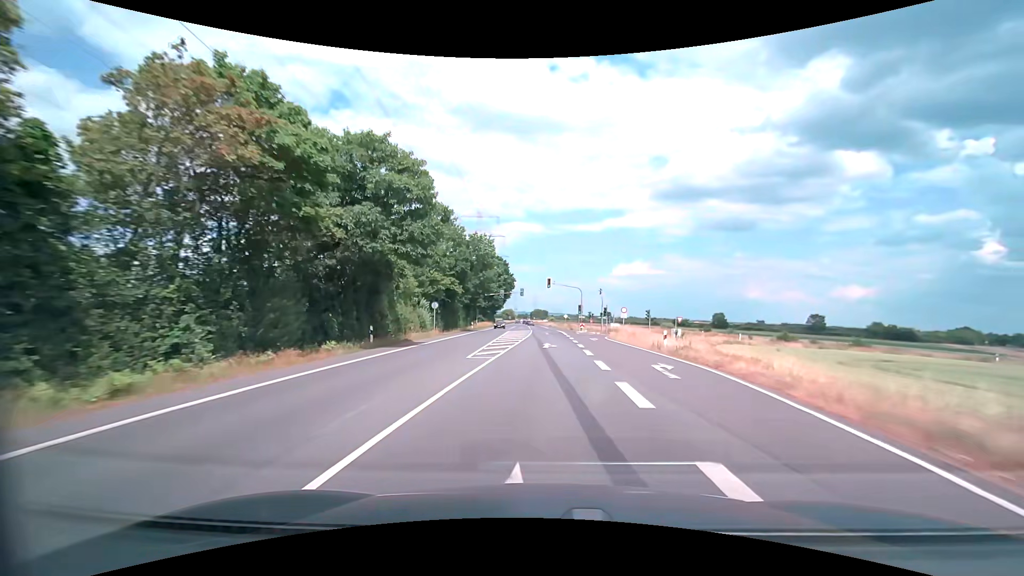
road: secondary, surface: asphalt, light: Day
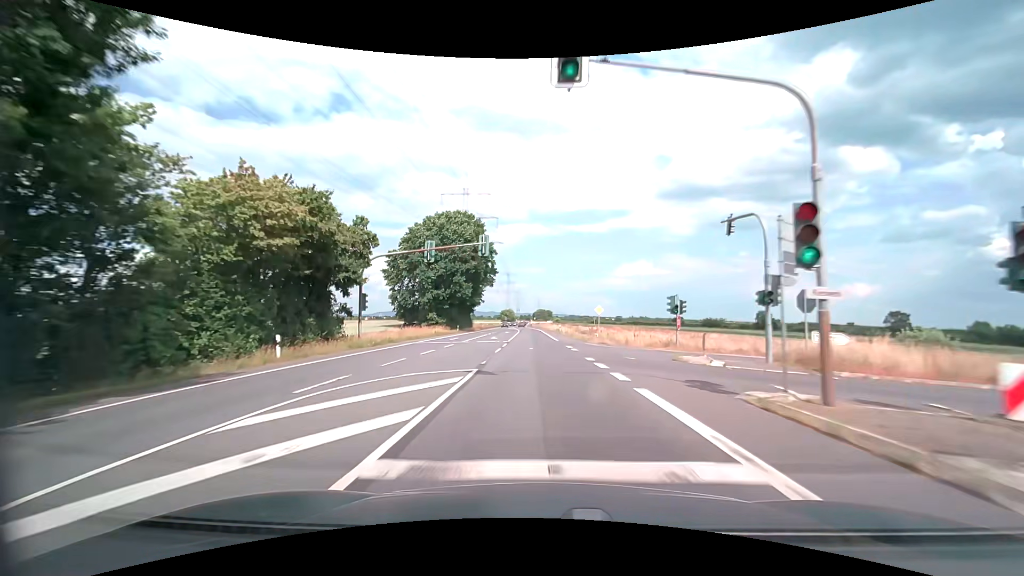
(+0.5, +56.1) m; 0°
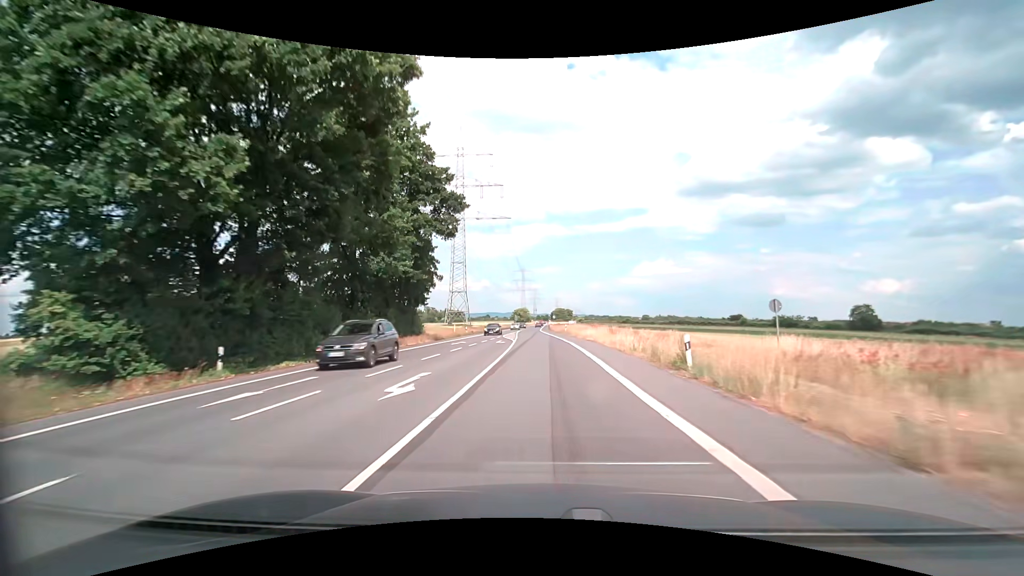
(-1.1, +56.6) m; -2°
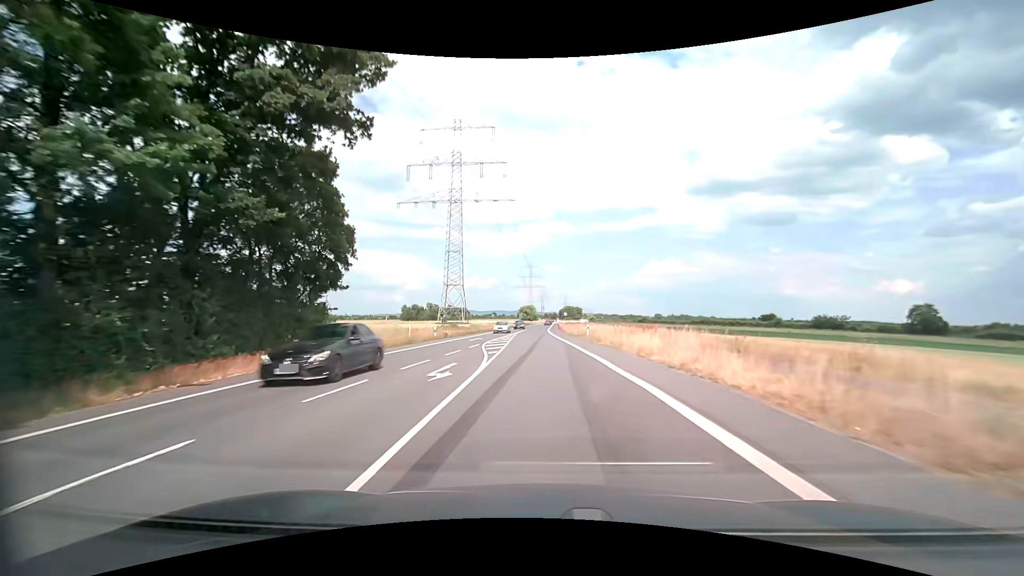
(-0.1, +22.8) m; -1°
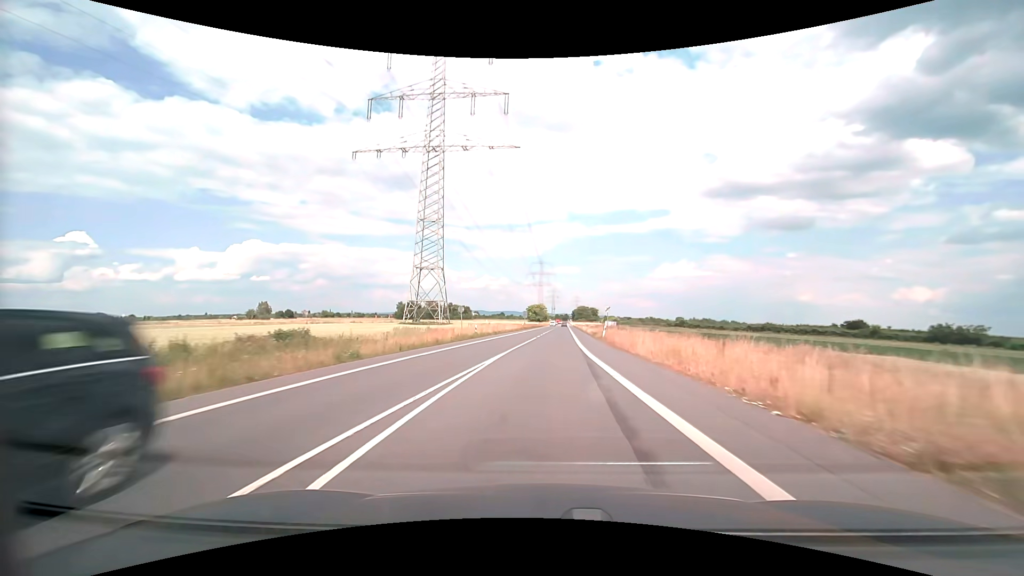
(-0.9, +46.4) m; -2°
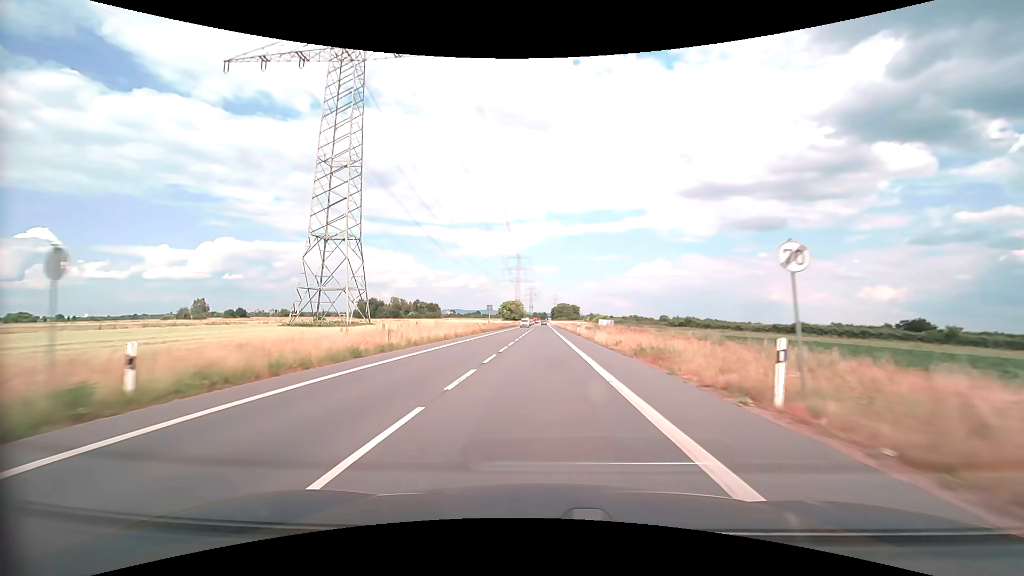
(+1.0, +37.1) m; +3°
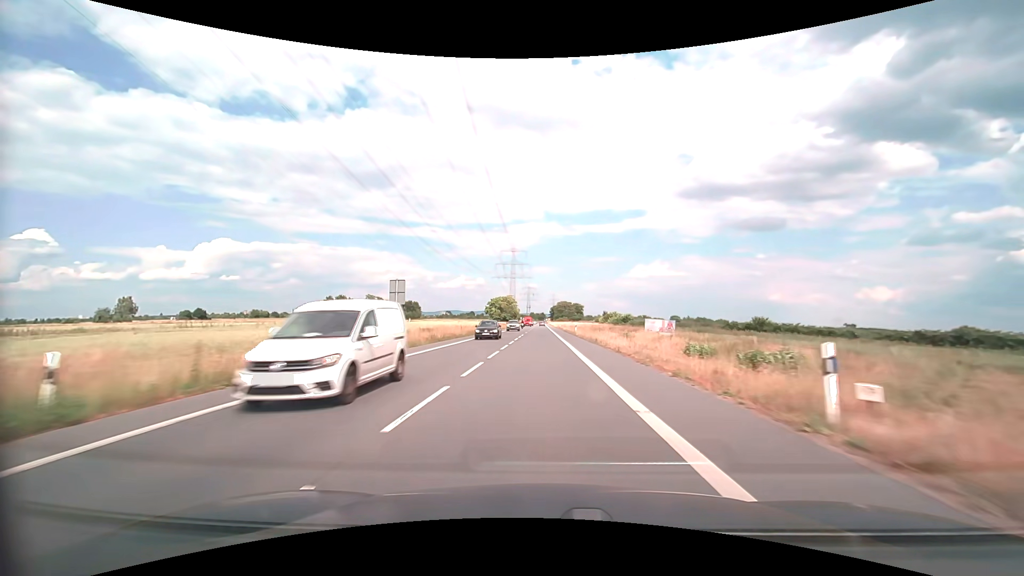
(+0.2, +51.8) m; 0°
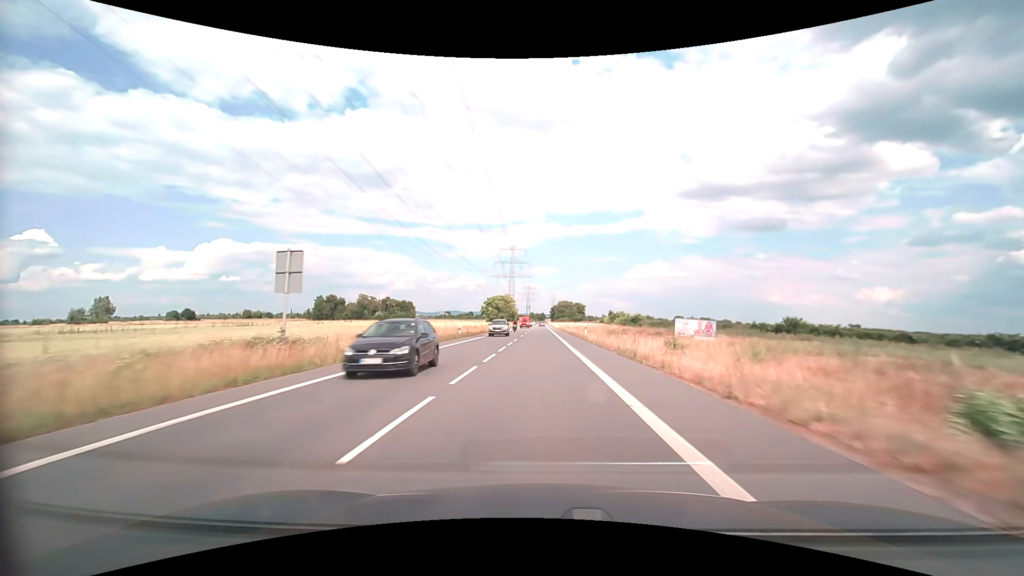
(0.0, +13.4) m; 0°
(0, +10) (0, +20) (0, +30) (0, +40) (0, +50) (0, +60) (0, +70) (0, +80) (0, +90) (0, +100) m
